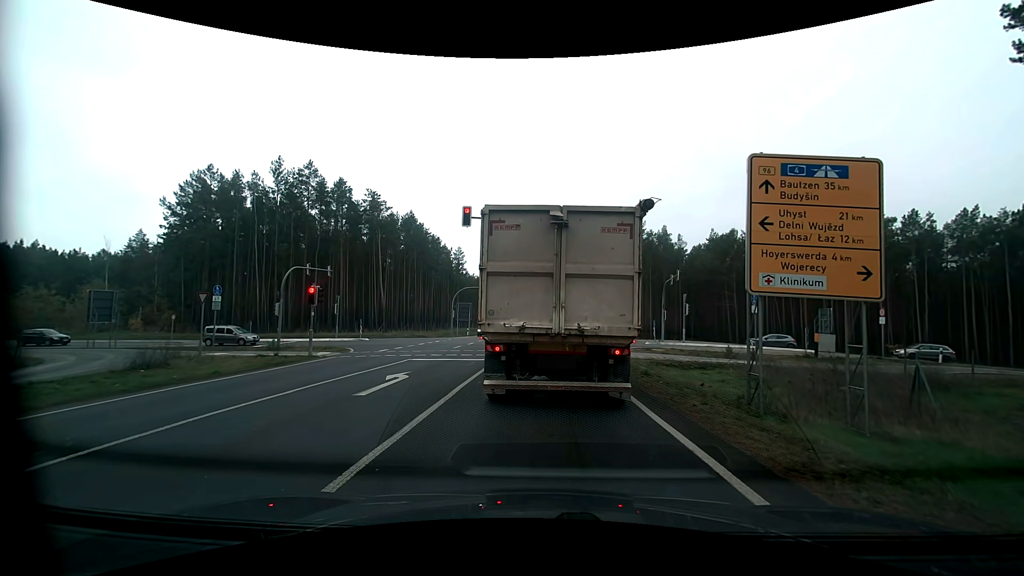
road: primary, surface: asphalt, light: Day
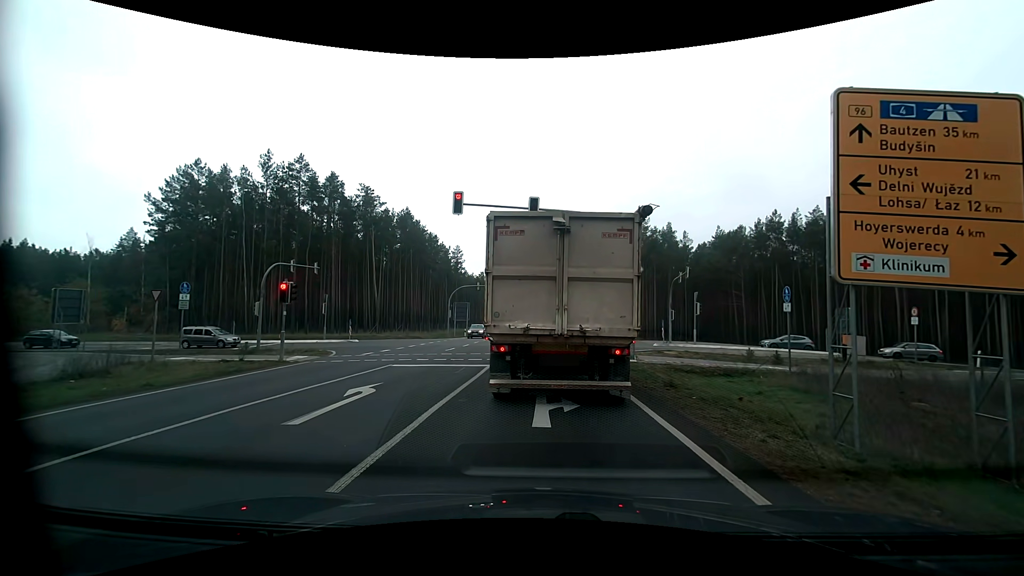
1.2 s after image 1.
(0.0, +2.9) m; -1°
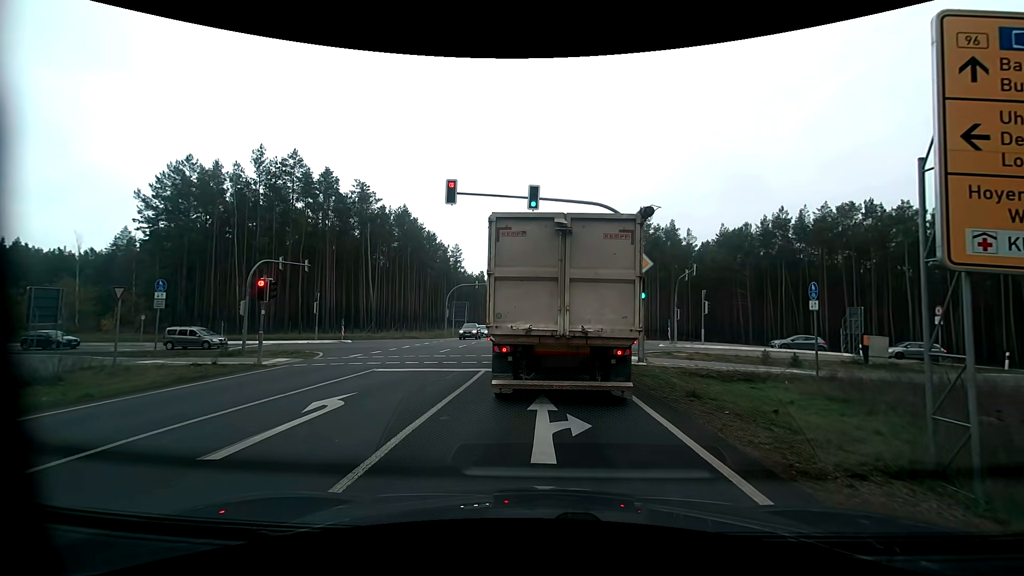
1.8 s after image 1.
(0.0, +1.8) m; +1°
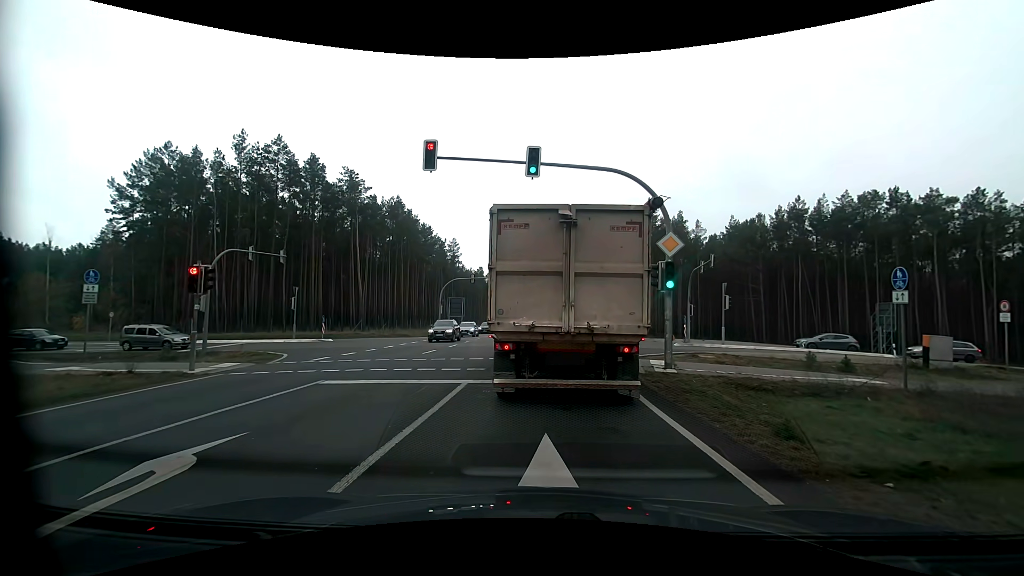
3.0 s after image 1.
(0.0, +3.9) m; 0°
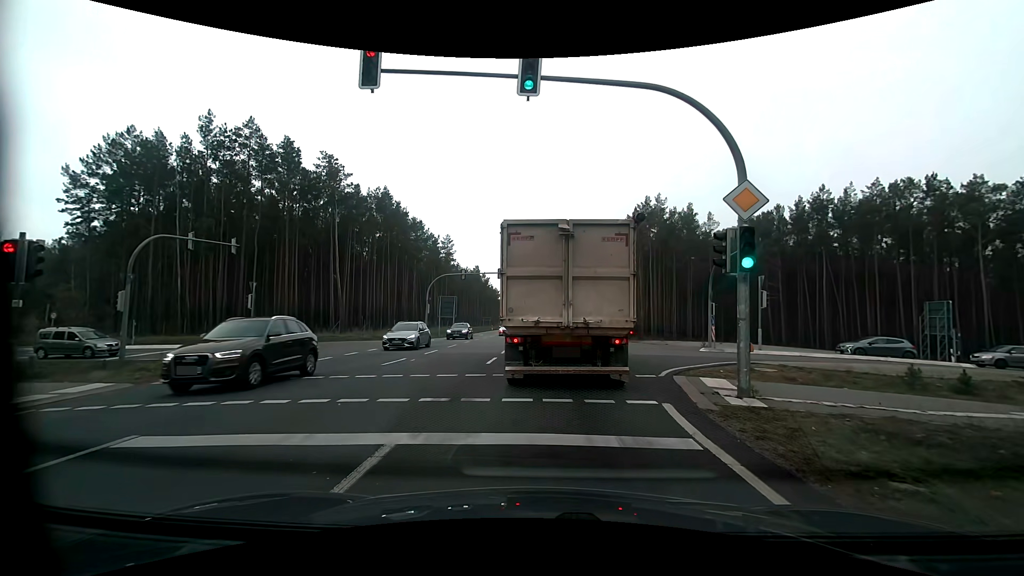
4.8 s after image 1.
(0.0, +5.6) m; 0°
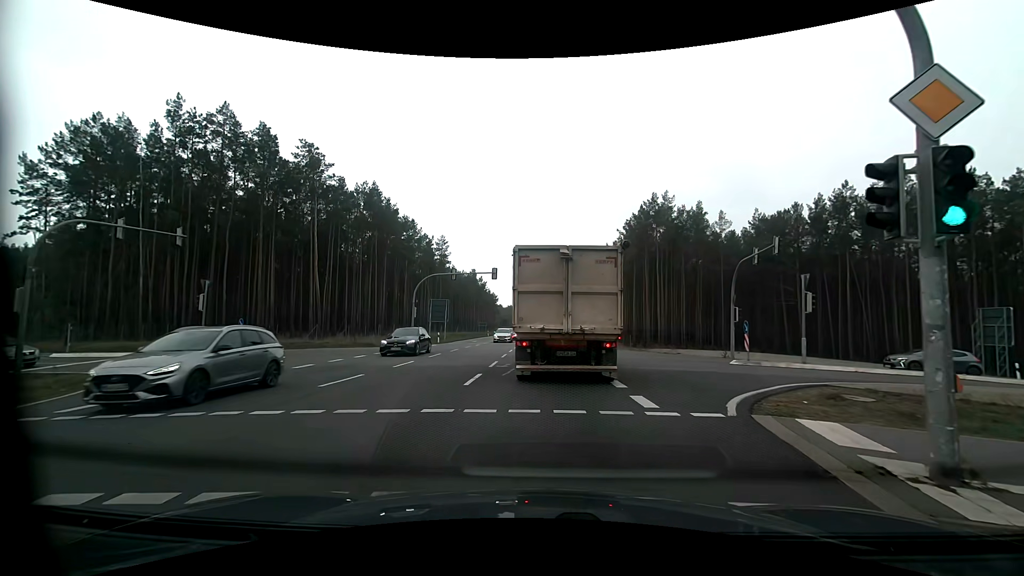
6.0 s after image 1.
(0.0, +4.8) m; 0°
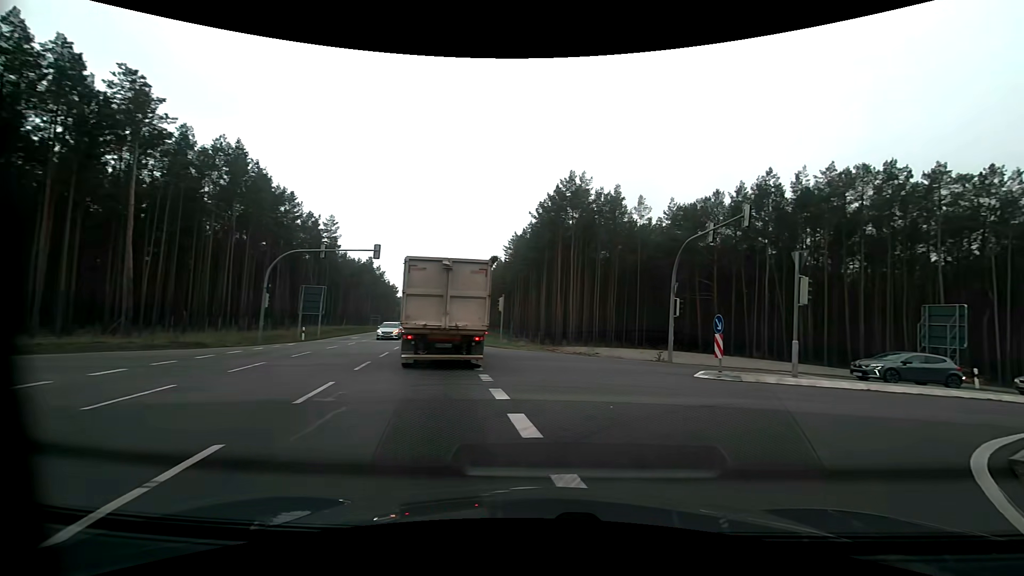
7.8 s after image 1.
(+0.4, +8.8) m; +10°
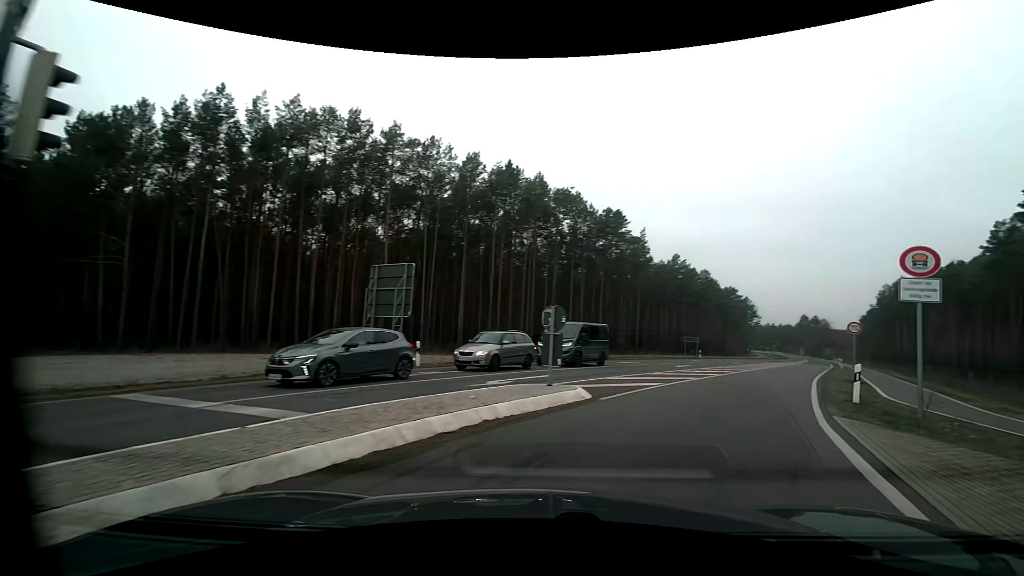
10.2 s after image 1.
(+6.4, +12.3) m; +56°
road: secondary
(+2, +10) (+7, +19) (+12, +27) (+17, +36) (+22, +45) (+27, +53) (+32, +62) (+37, +71) (+42, +79) (+47, +88) m
